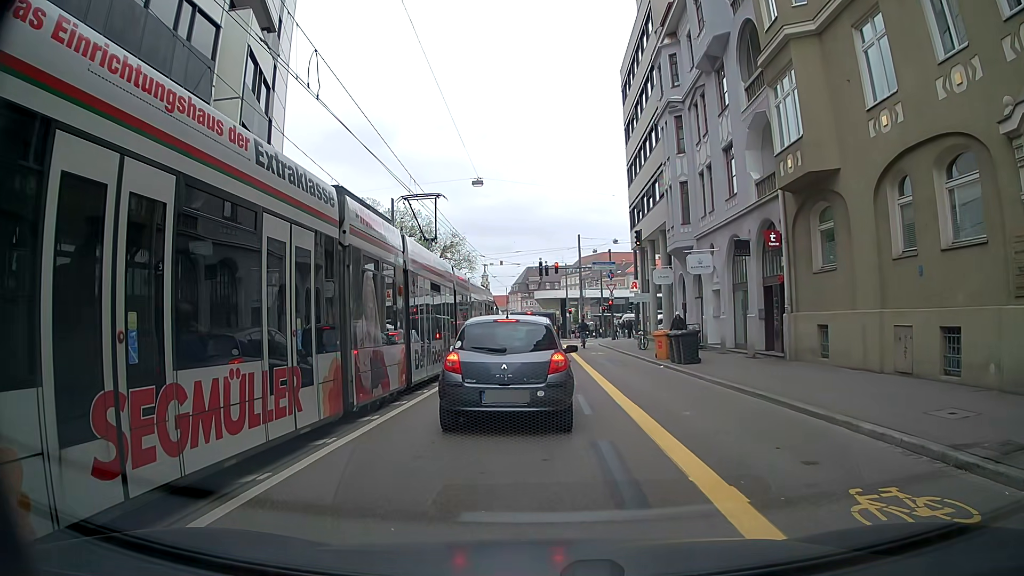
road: tertiary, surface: asphalt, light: Day
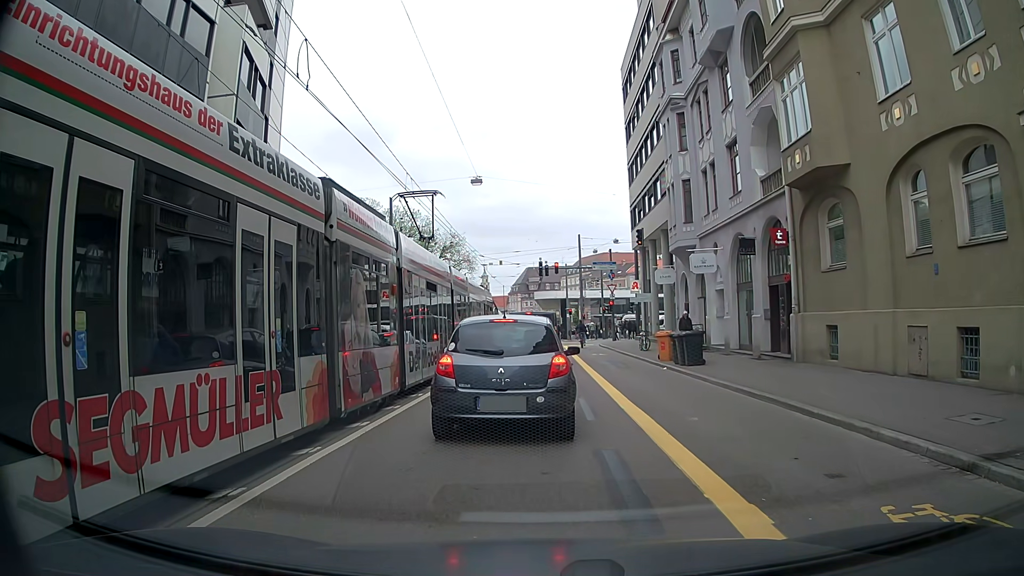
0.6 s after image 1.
(0.0, +0.6) m; 0°
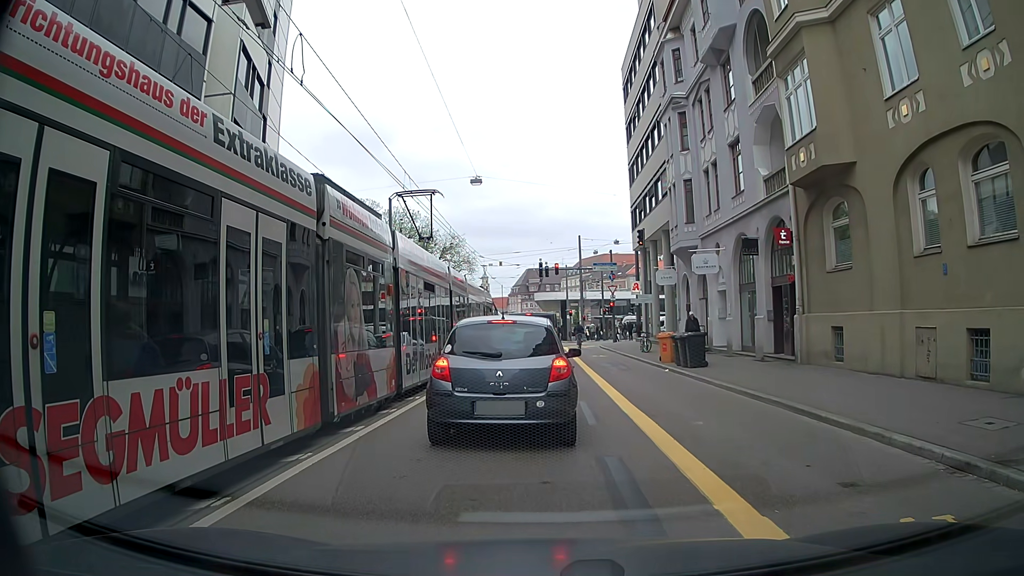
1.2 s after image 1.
(0.0, +0.3) m; 0°
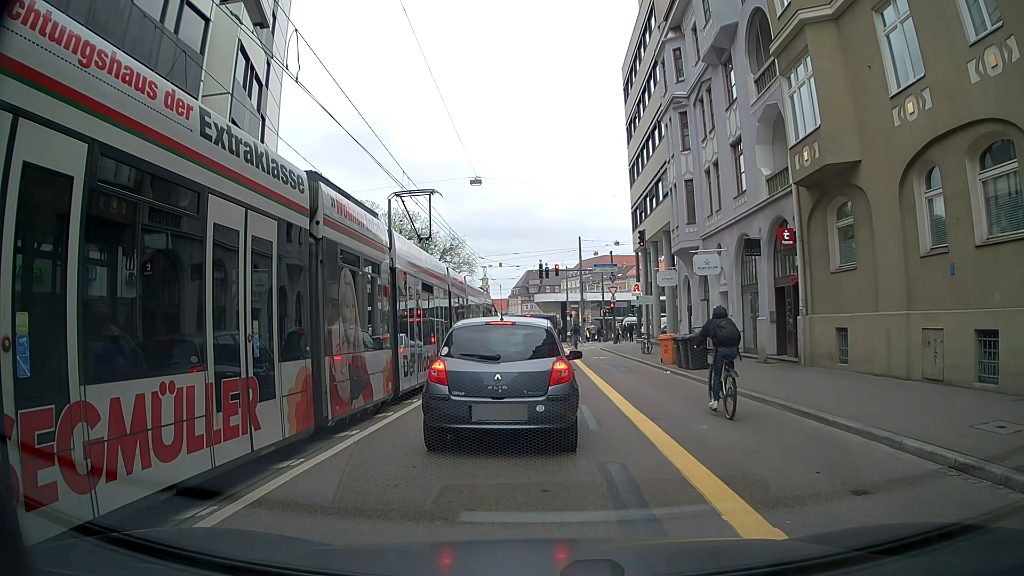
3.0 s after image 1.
(0.0, +0.3) m; 0°
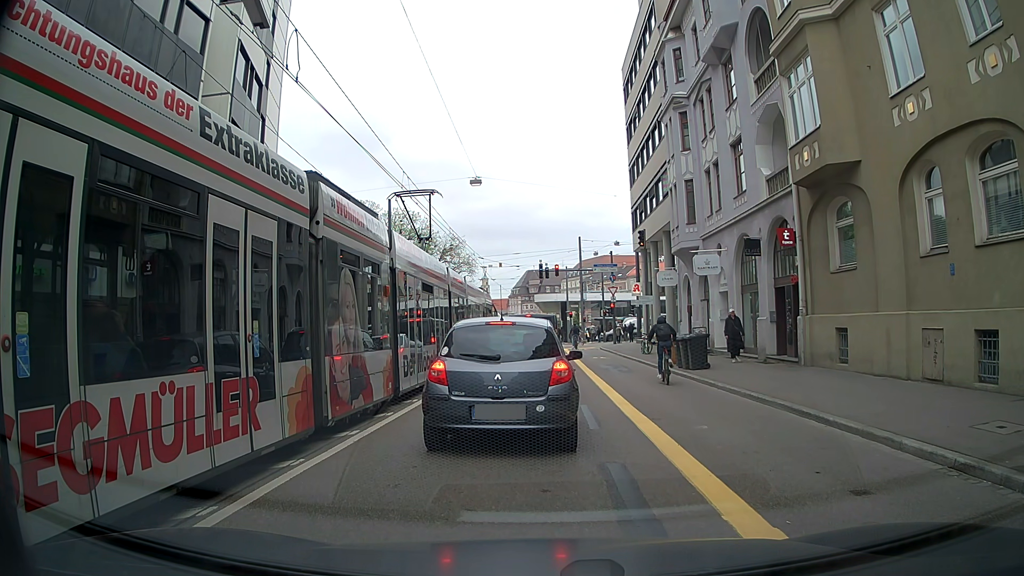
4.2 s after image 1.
(0.0, 0.0) m; 0°
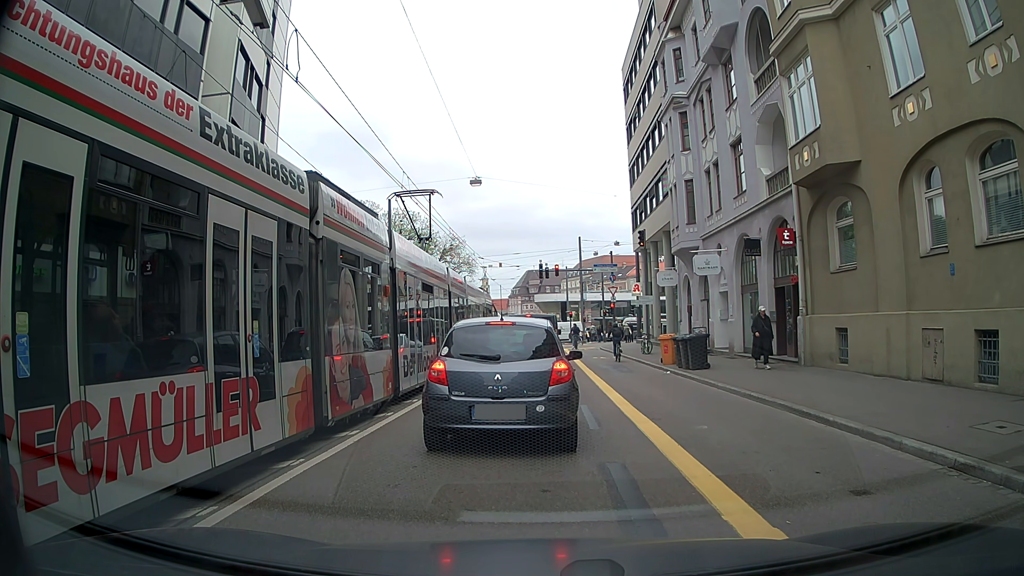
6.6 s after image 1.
(0.0, 0.0) m; 0°
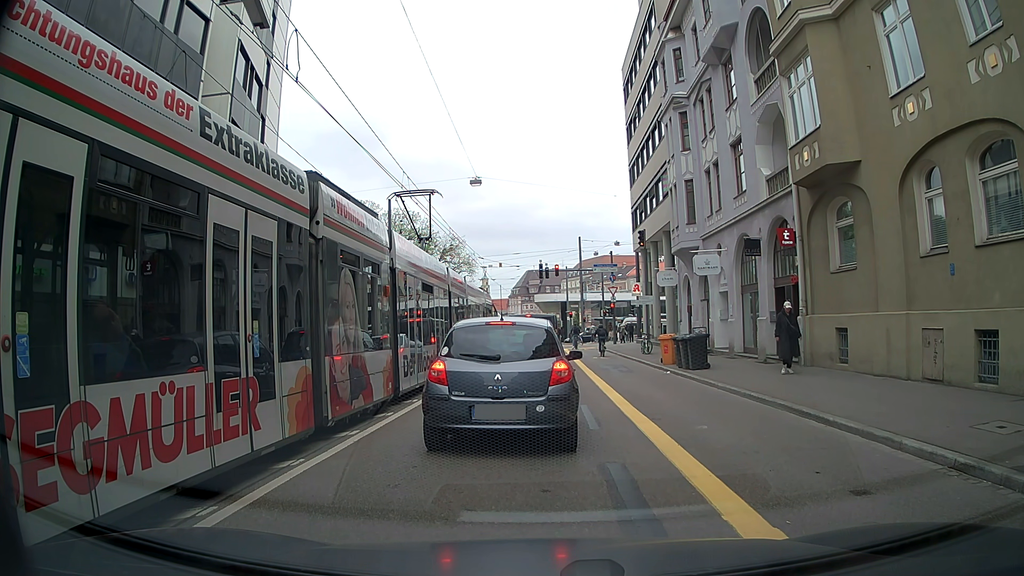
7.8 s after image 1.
(0.0, 0.0) m; 0°
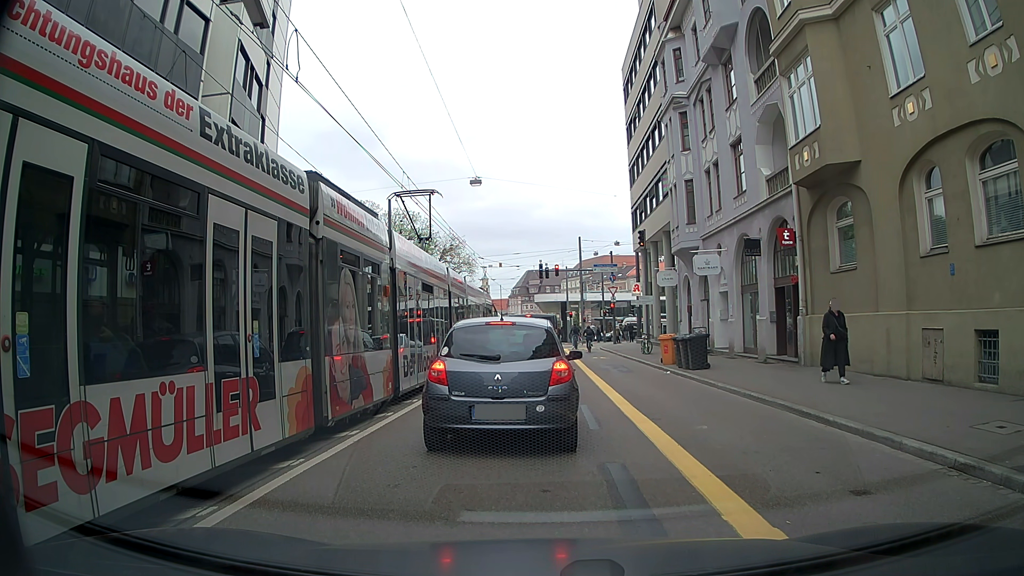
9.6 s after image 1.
(0.0, 0.0) m; 0°
